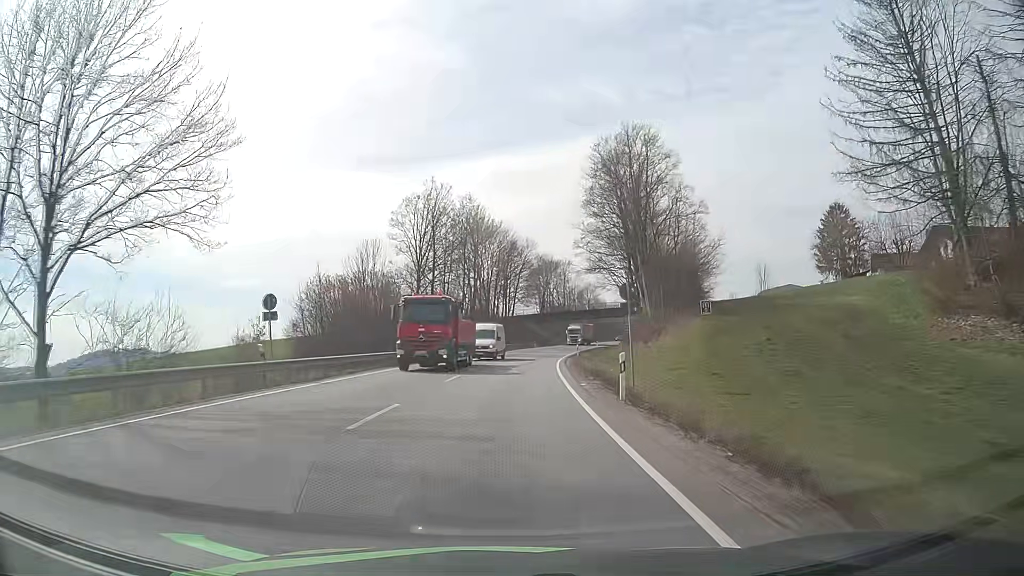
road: primary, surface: asphalt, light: Day
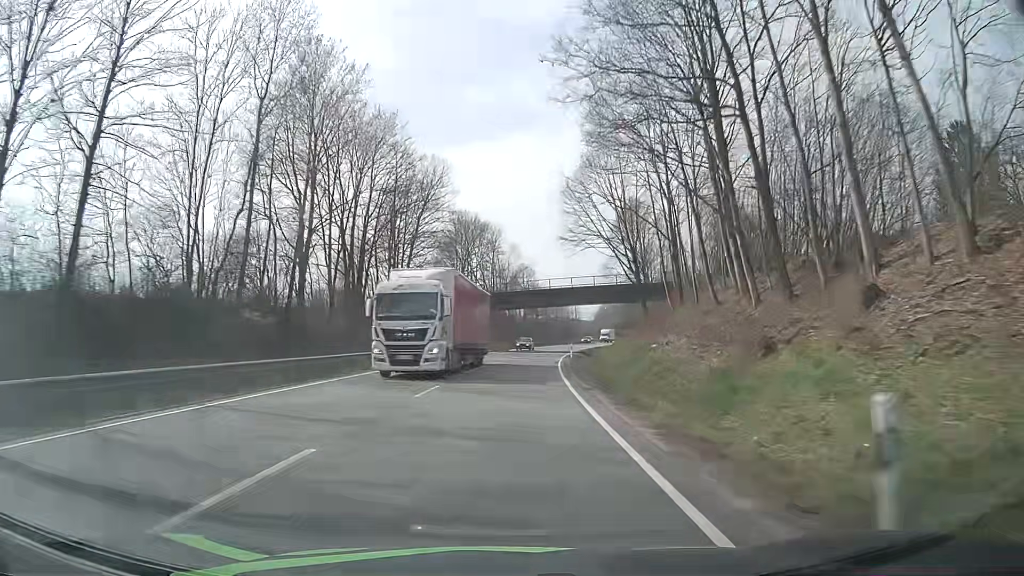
(+2.9, +53.7) m; +7°
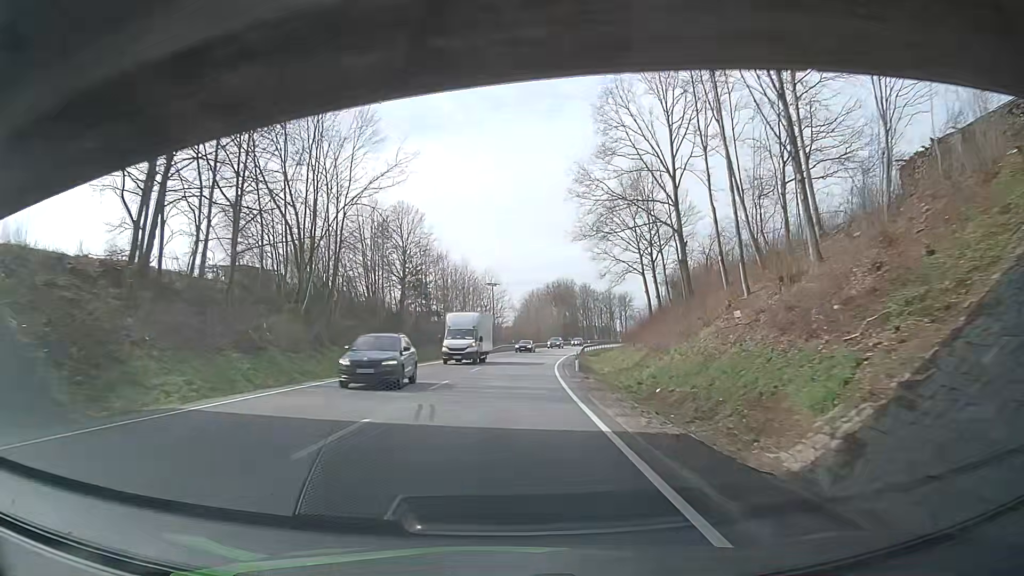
(+4.8, +68.3) m; +8°
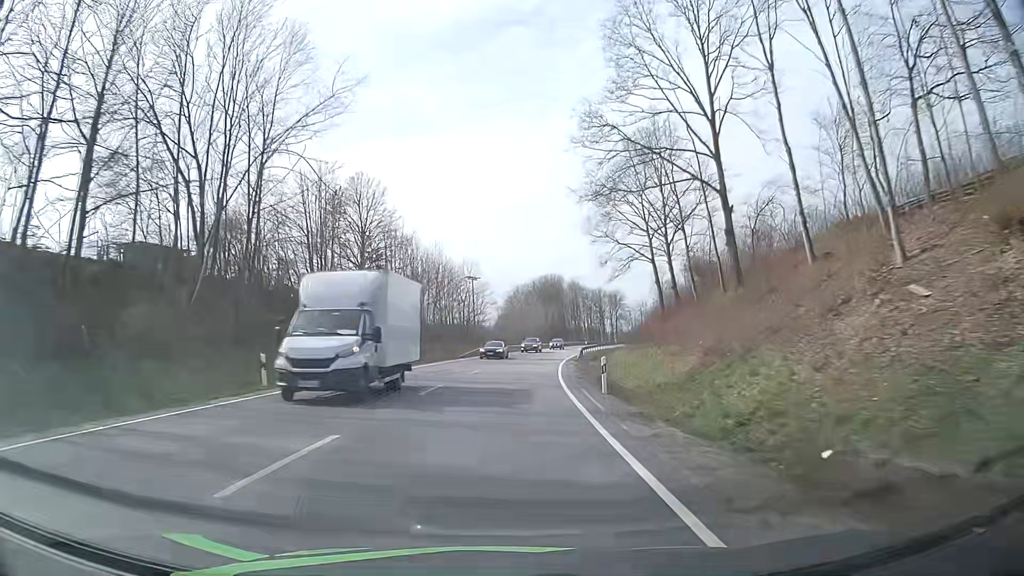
(+0.1, +13.9) m; 0°
(0, +10) (+1, +20) (+1, +30) (+2, +40) (+3, +50) (+4, +60) (+6, +70) (+8, +80) (+10, +89) (+12, +99) m
